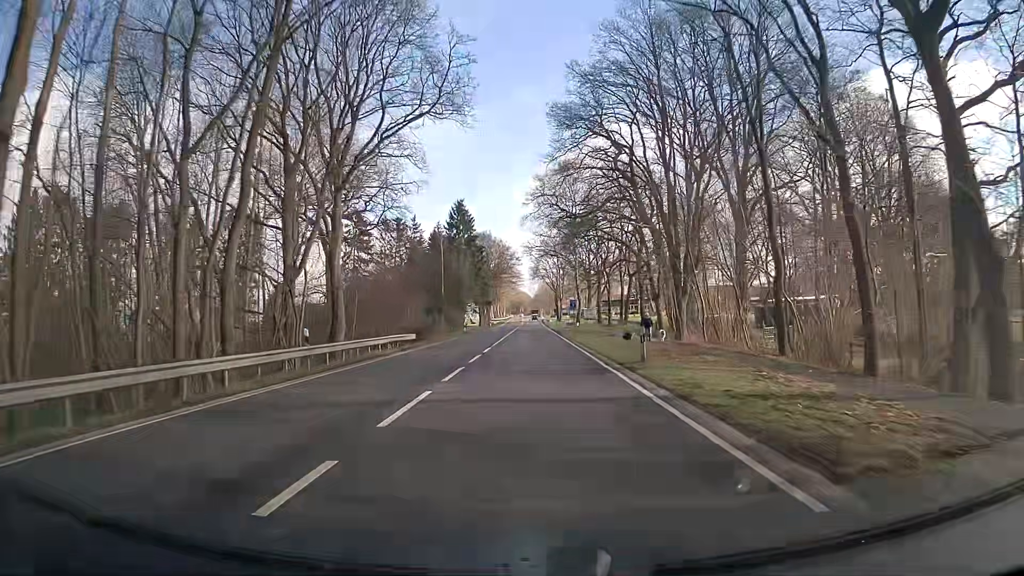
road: primary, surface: asphalt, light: Day
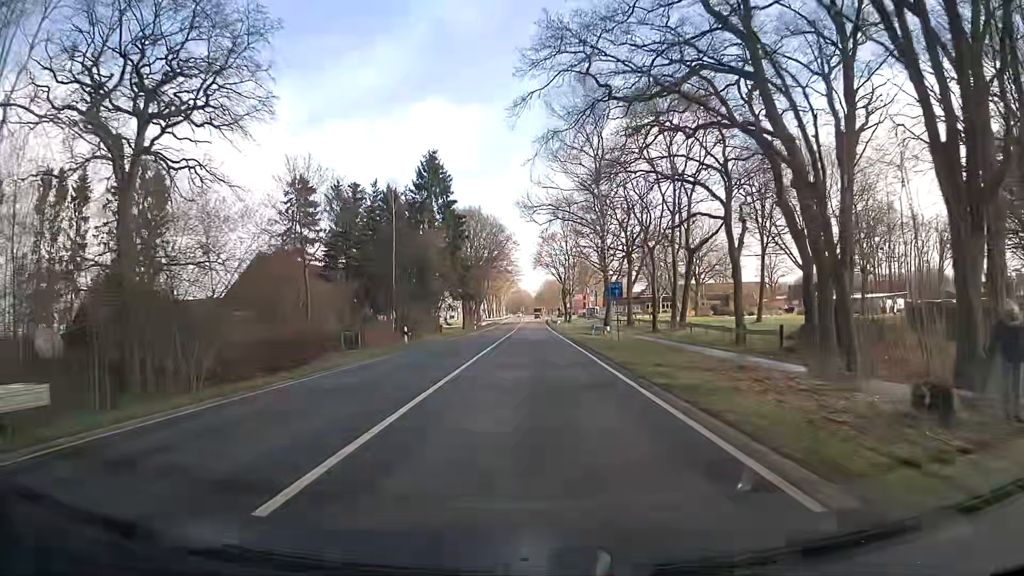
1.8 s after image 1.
(+0.3, +32.7) m; +1°
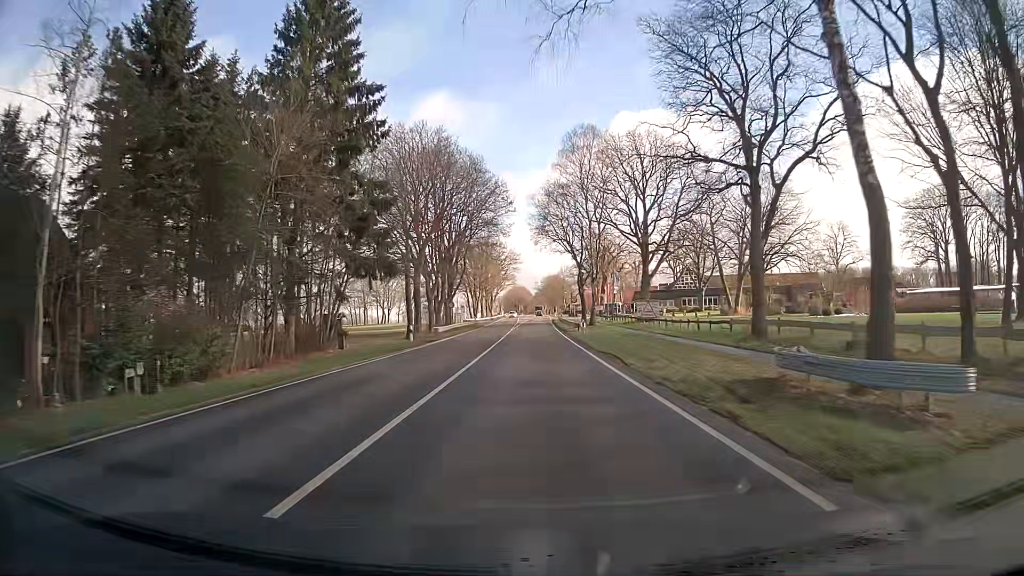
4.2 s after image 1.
(-0.3, +43.6) m; 0°
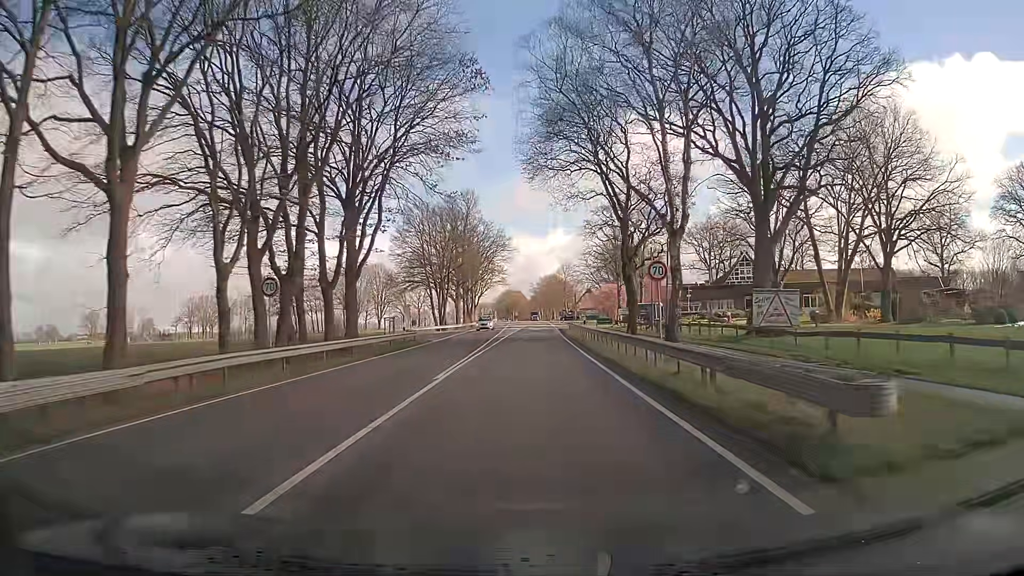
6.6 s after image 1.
(+0.2, +43.7) m; +1°
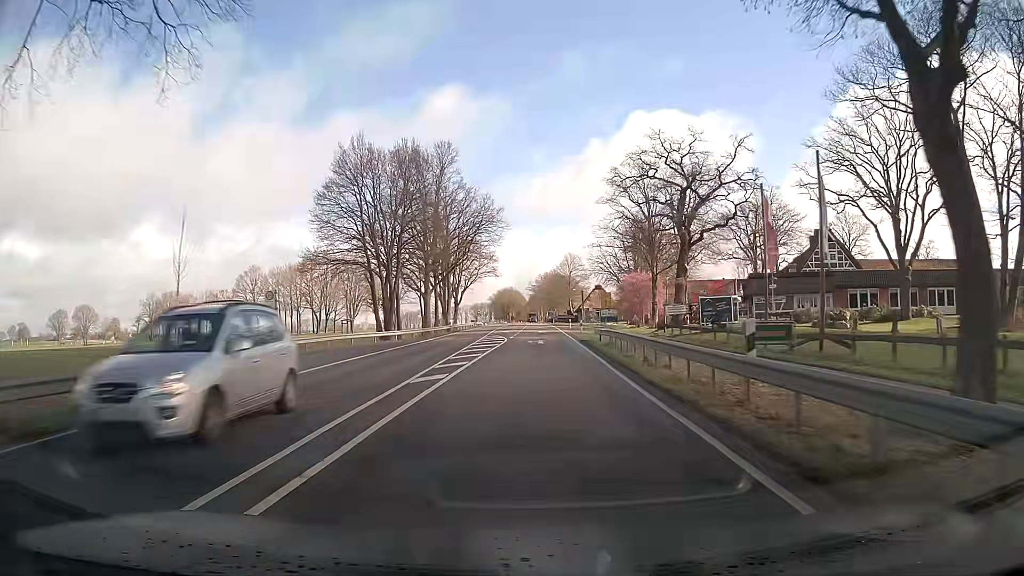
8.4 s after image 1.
(0.0, +32.6) m; 0°
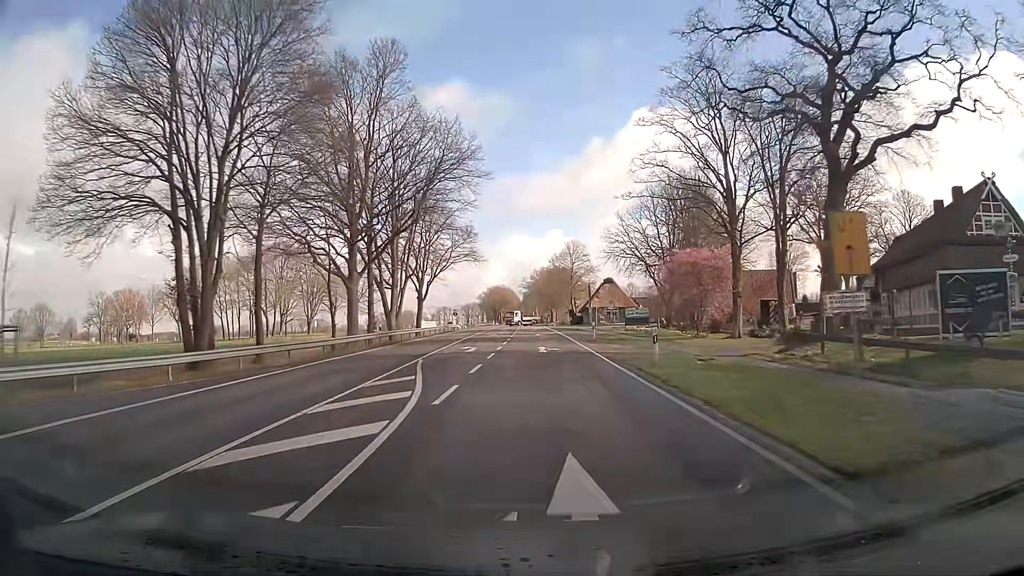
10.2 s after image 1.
(0.0, +32.7) m; +1°
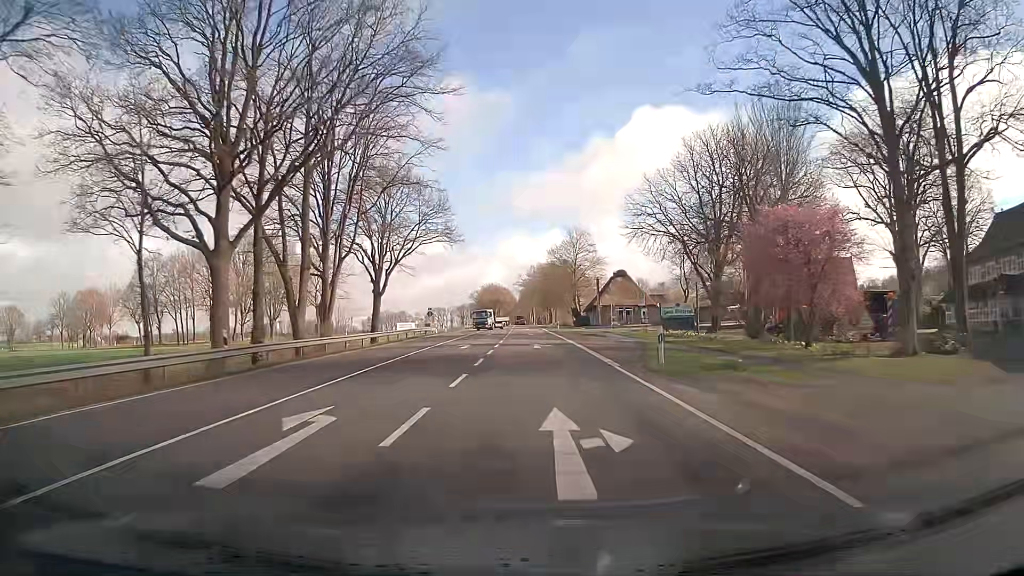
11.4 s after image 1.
(0.0, +21.8) m; 0°
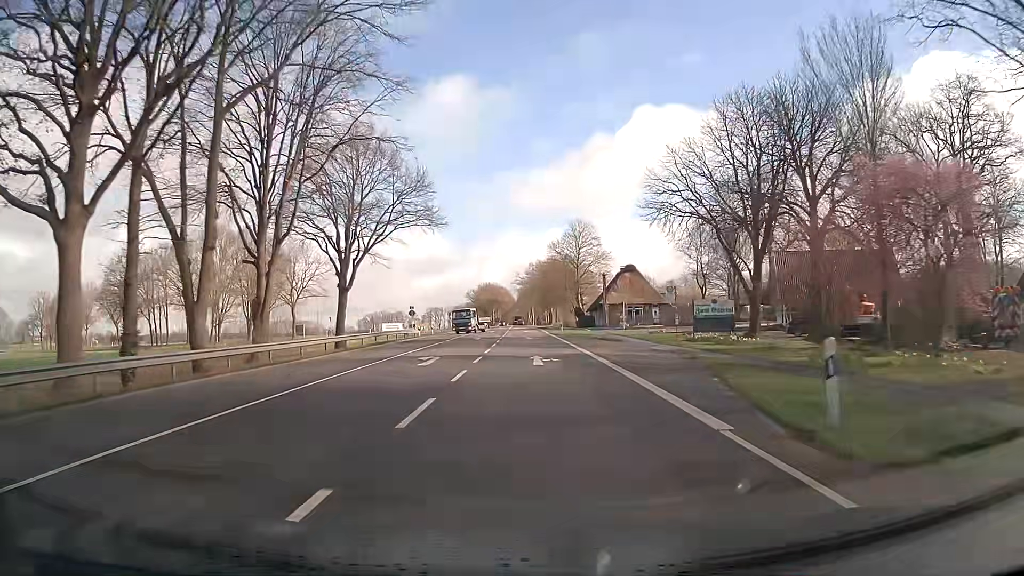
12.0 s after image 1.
(0.0, +10.9) m; 0°
(0, +10) (0, +20) (0, +30) (0, +40) (-1, +50) (-1, +60) (-1, +70) (-1, +80) (-1, +90) (-2, +100) m
